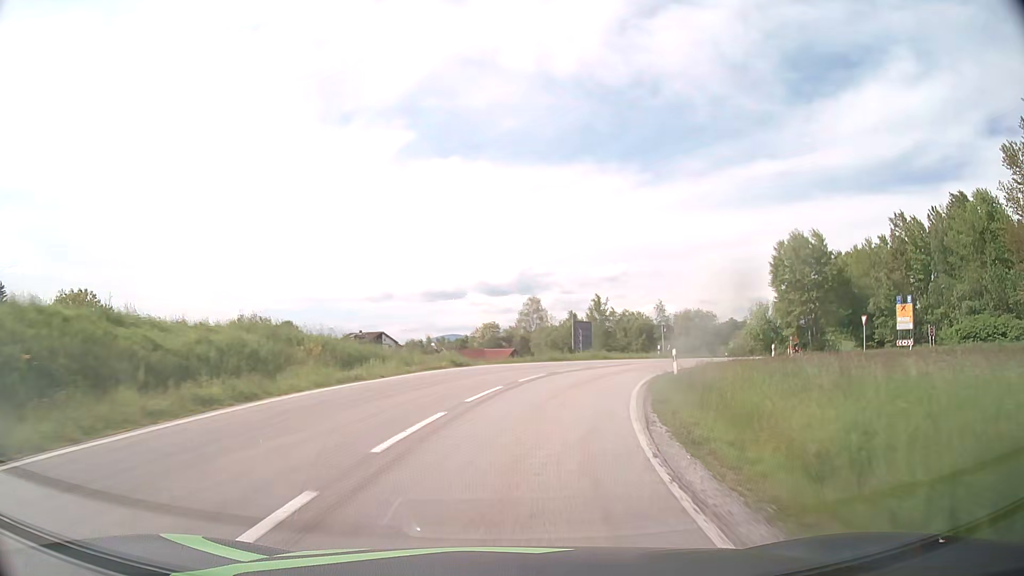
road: secondary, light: Day
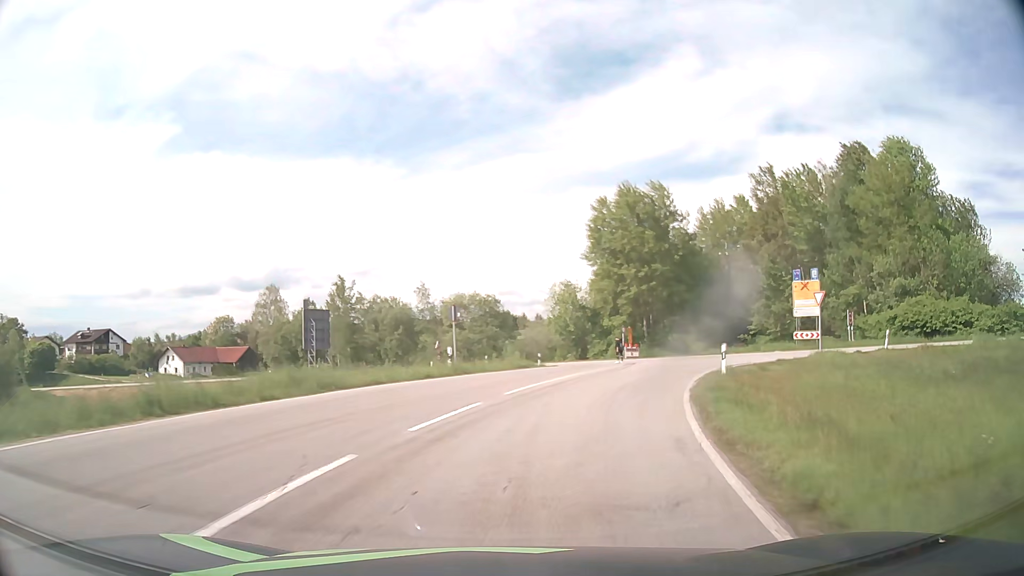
(+4.2, +26.2) m; +21°
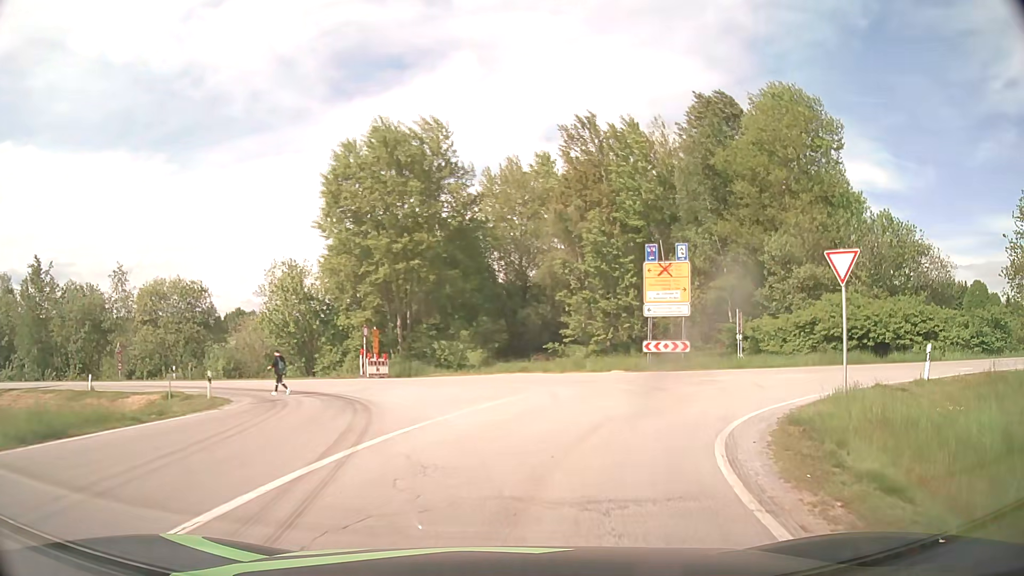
(+3.8, +20.2) m; +20°
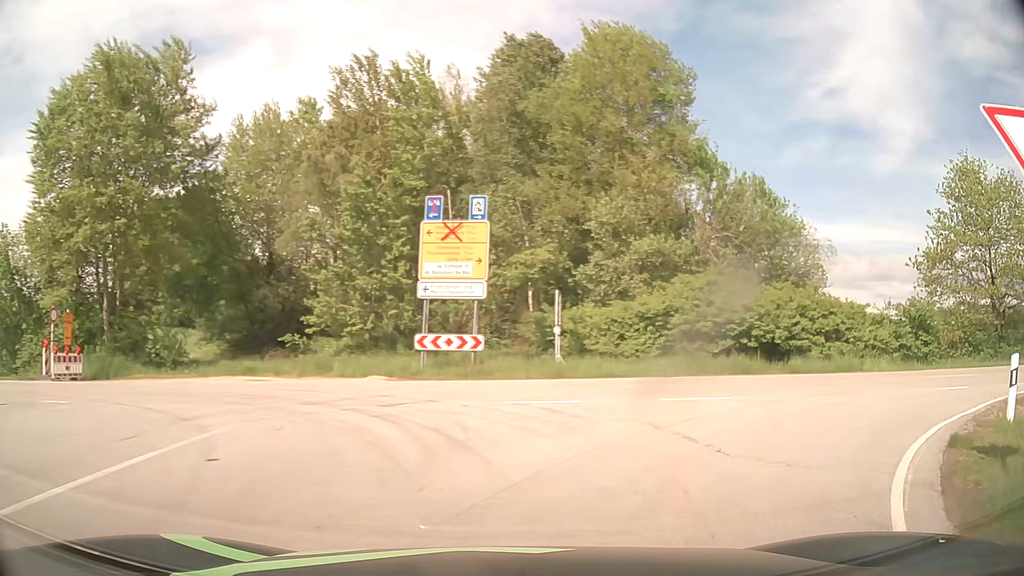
(+1.7, +10.2) m; +20°
(+3, +10) (+11, +15) (+21, +15) (+31, +14) (+40, +13) (+50, +12) (+60, +10) (+70, +9) (+80, +8) (+90, +8) m
